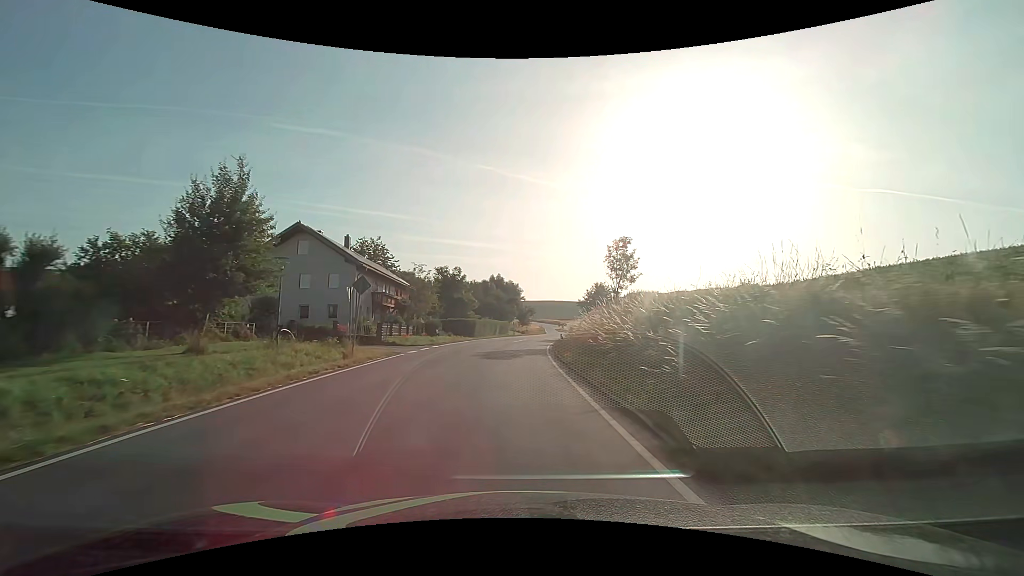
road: secondary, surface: asphalt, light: Day
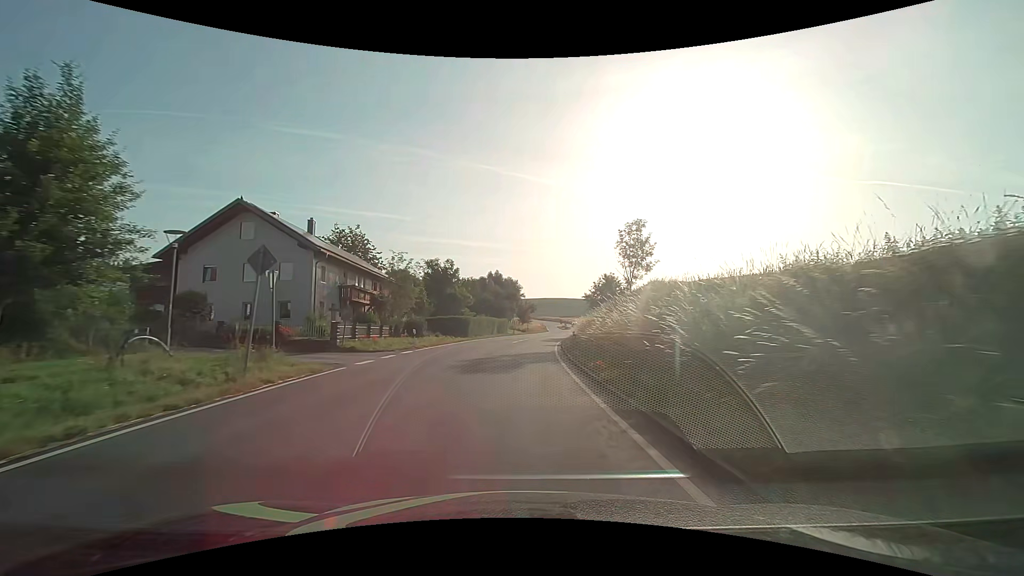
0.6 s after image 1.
(0.0, +8.0) m; 0°
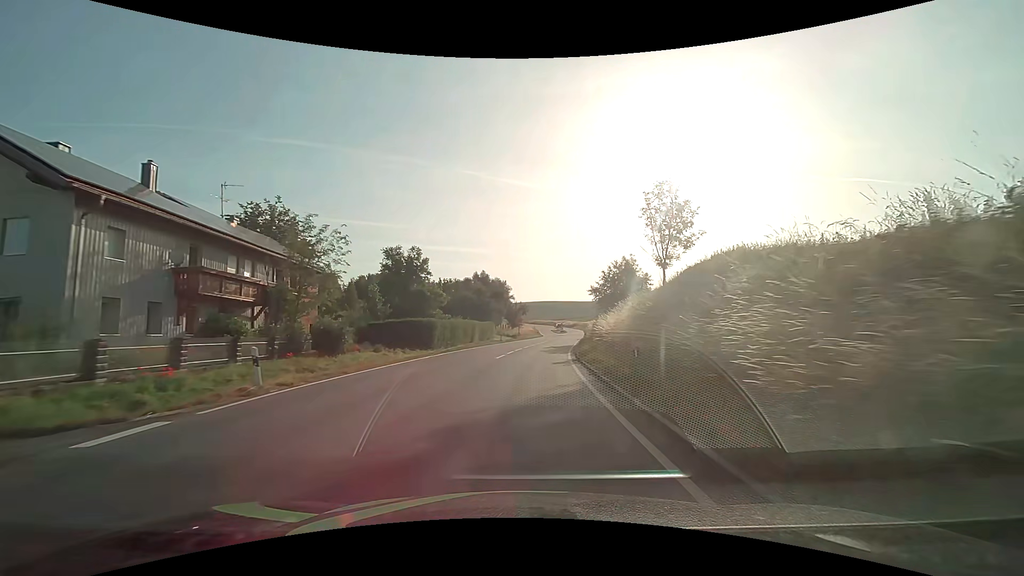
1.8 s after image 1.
(+0.1, +16.2) m; +1°
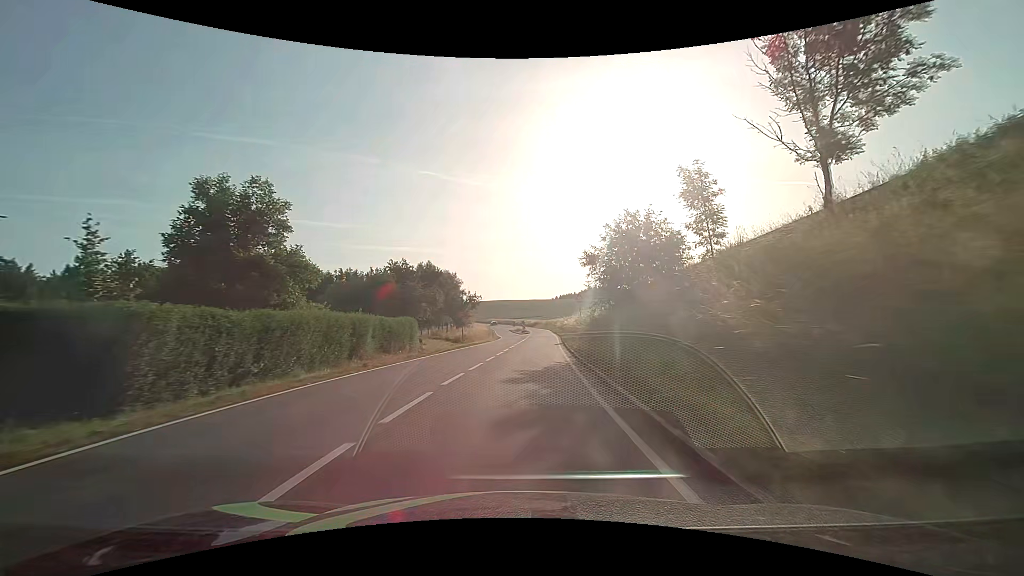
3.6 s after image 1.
(+0.9, +24.9) m; +5°
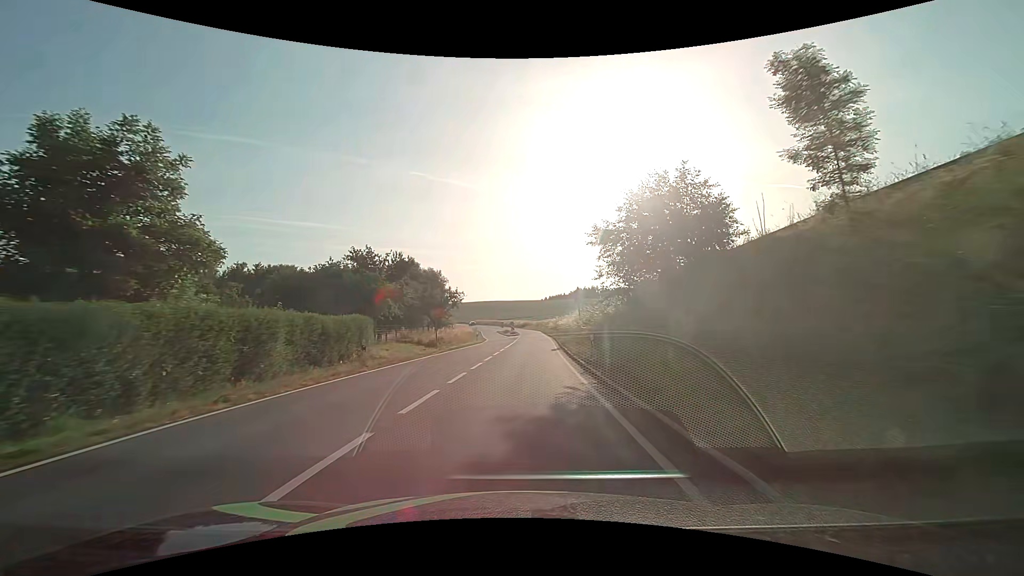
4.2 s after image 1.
(+0.1, +8.4) m; +1°
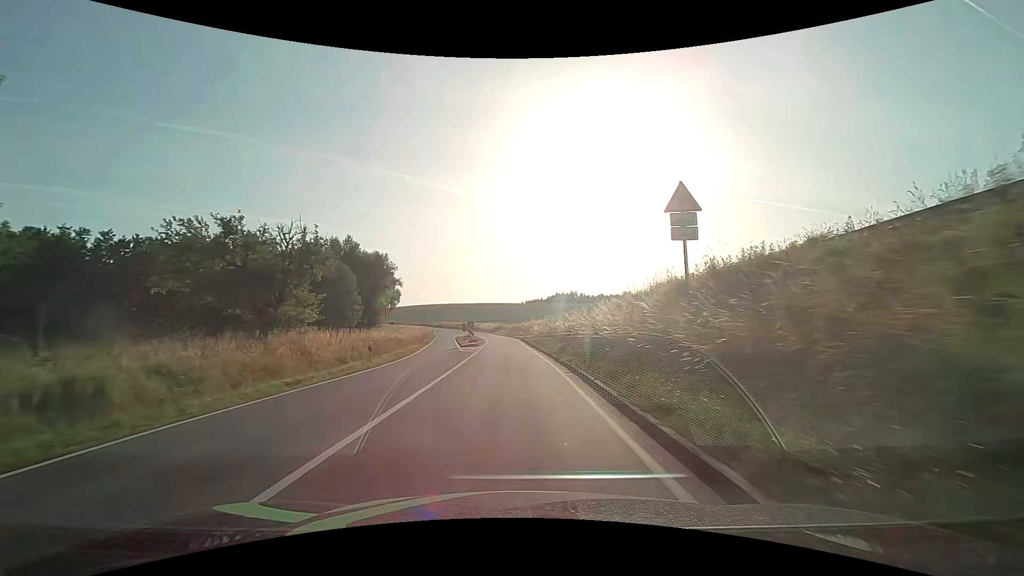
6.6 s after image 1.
(+1.1, +33.8) m; +3°
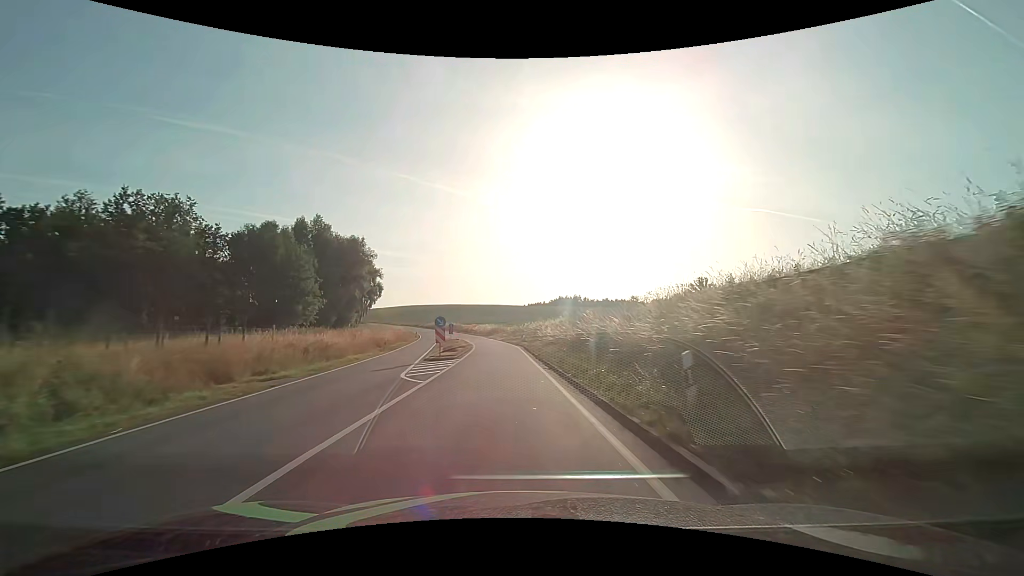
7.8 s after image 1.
(0.0, +18.2) m; 0°
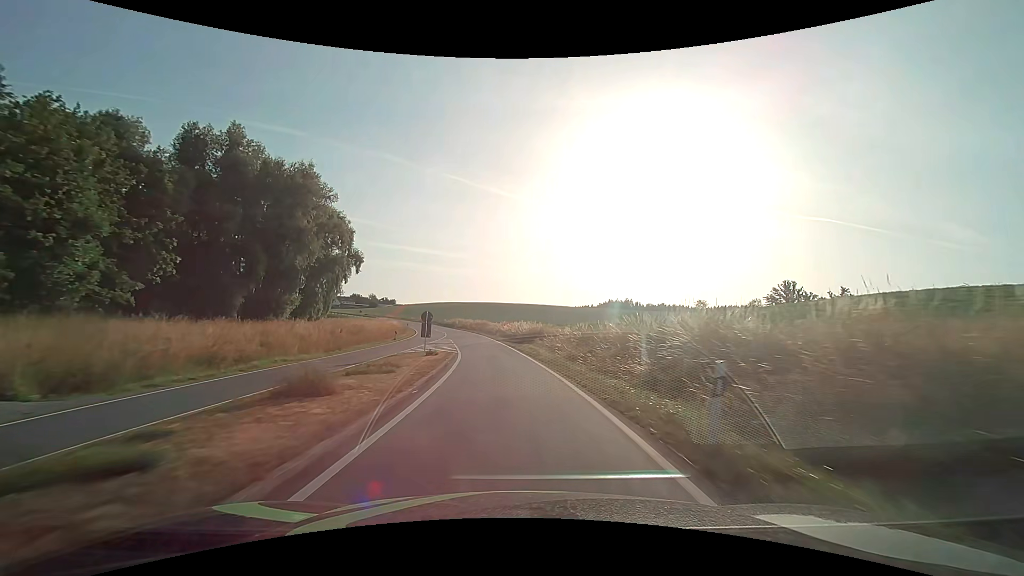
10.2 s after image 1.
(-1.4, +39.8) m; -5°
(0, +10) (-1, +20) (-1, +30) (-2, +40) (-4, +50) (-6, +60) (-8, +69) (-10, +79) (-13, +89) (-16, +98) m
